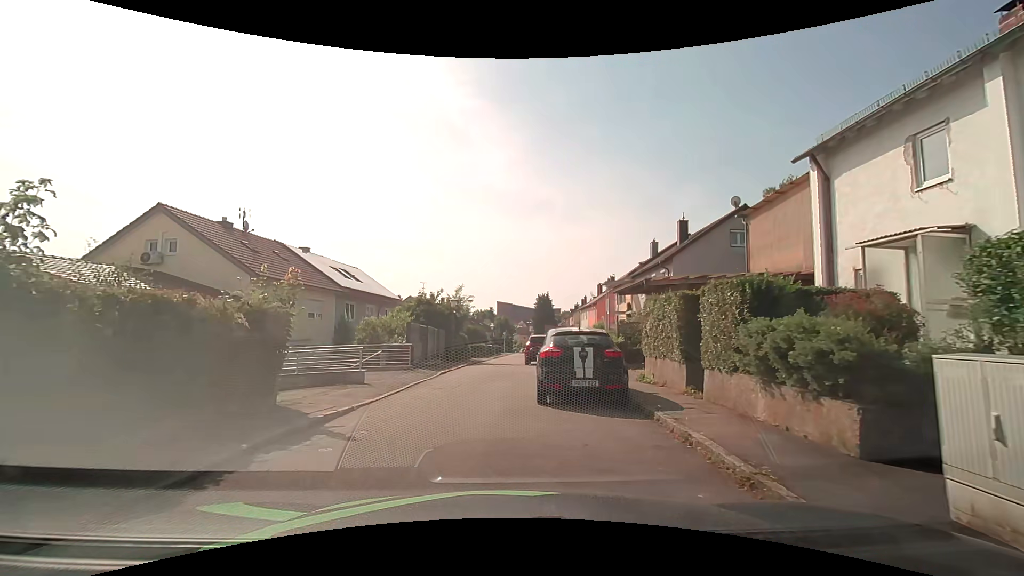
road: residential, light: Day
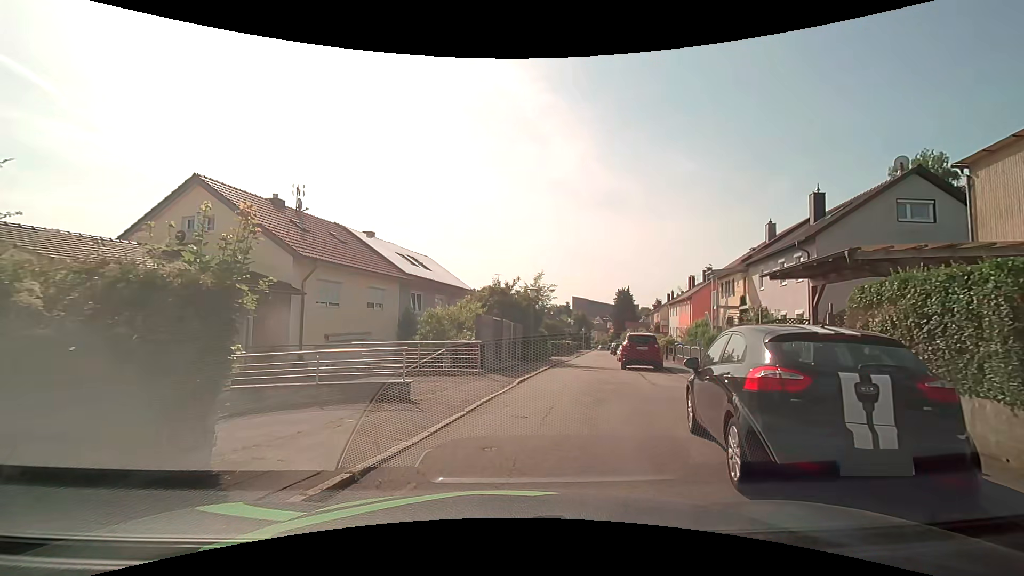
(-0.5, +5.0) m; -9°
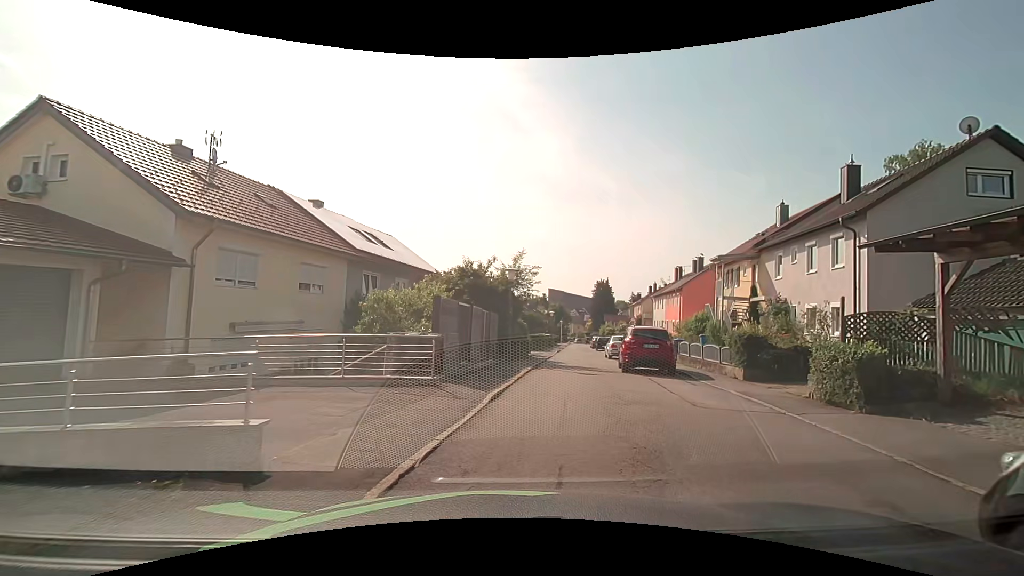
(+0.1, +5.0) m; +3°
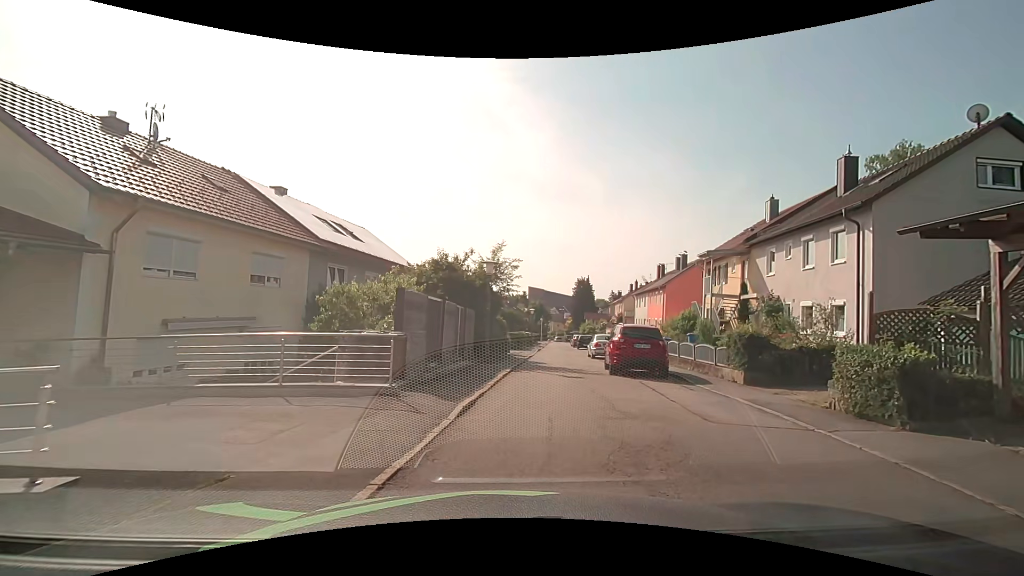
(0.0, +1.7) m; +2°
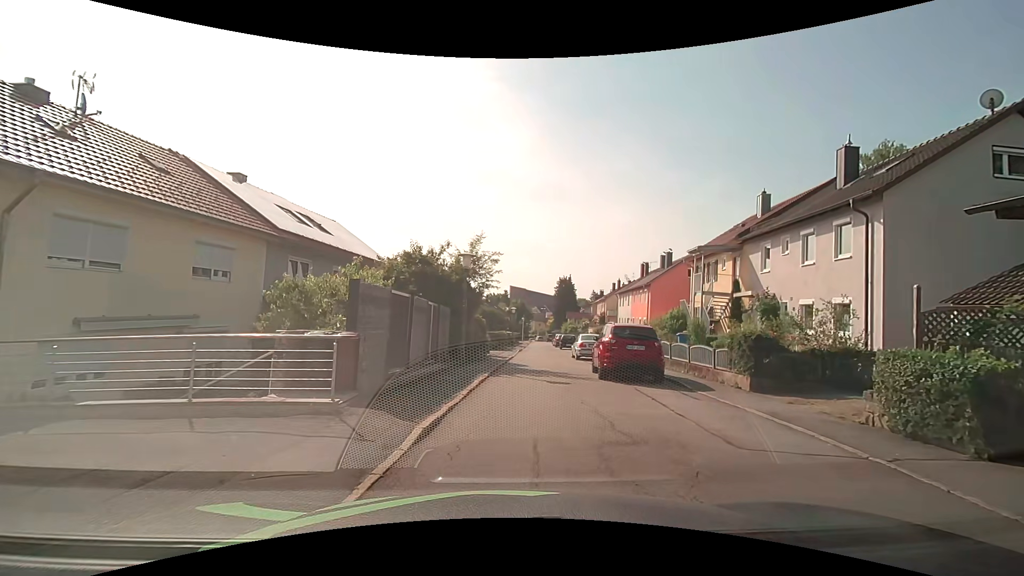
(0.0, +1.7) m; +2°
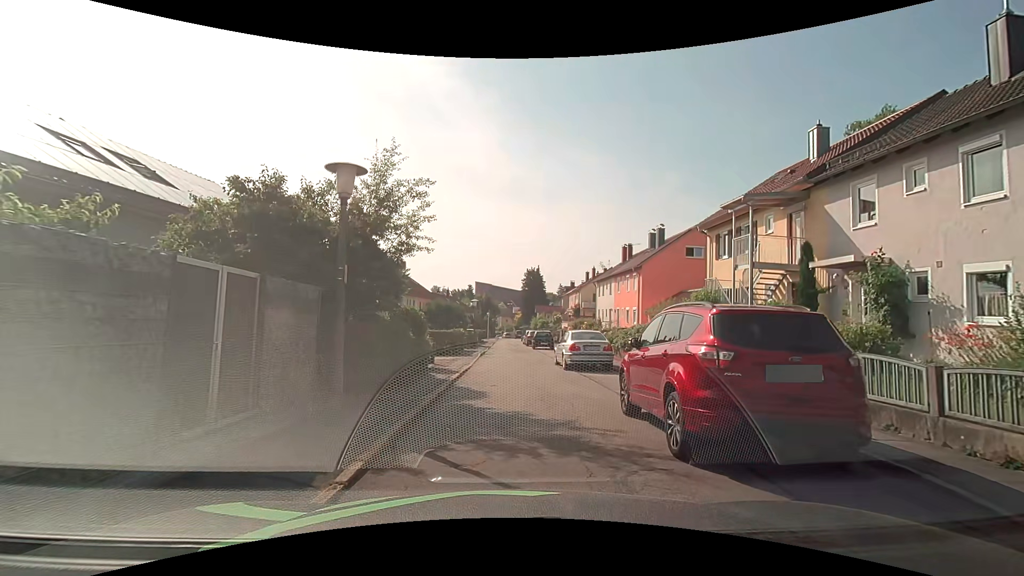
(+0.5, +9.4) m; +3°
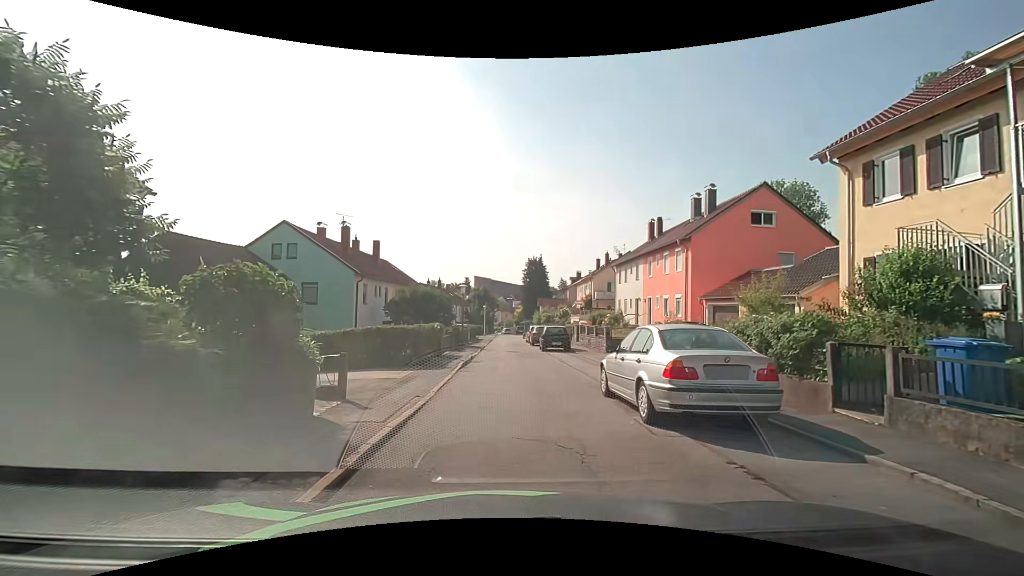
(+0.2, +10.5) m; +1°
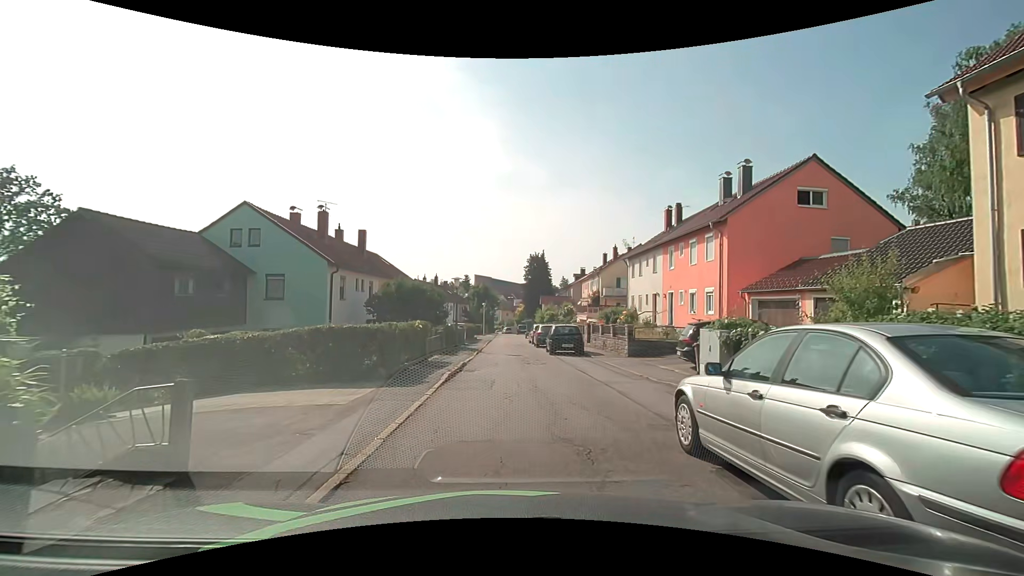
(0.0, +4.5) m; 0°
(0, +10) (0, +20) (0, +30) (0, +40) (0, +50) (0, +60) (0, +70) (-1, +80) (-1, +90) (0, +100) m
